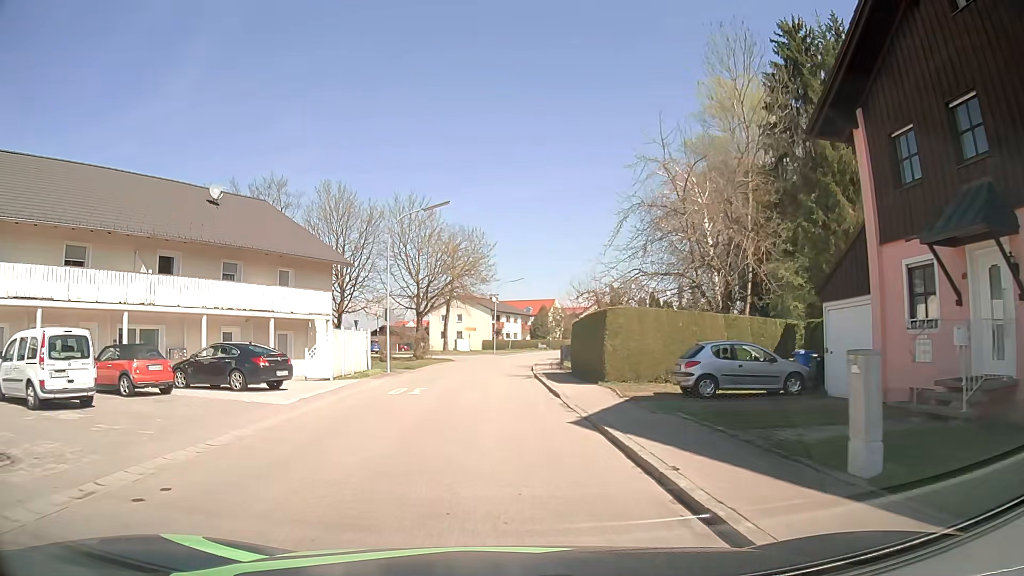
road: residential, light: Day
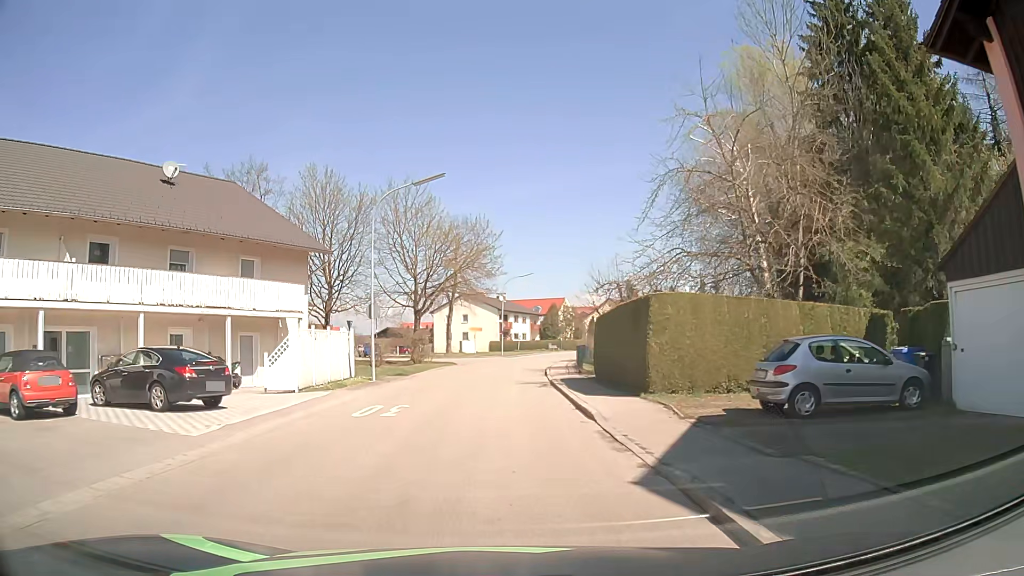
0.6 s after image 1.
(0.0, +5.3) m; -1°
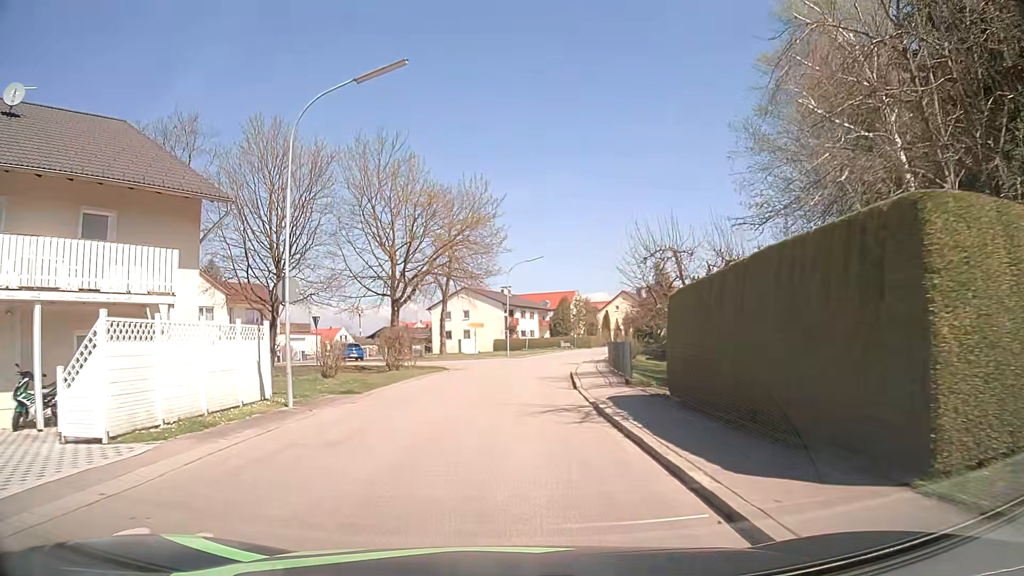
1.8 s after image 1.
(0.0, +10.8) m; 0°
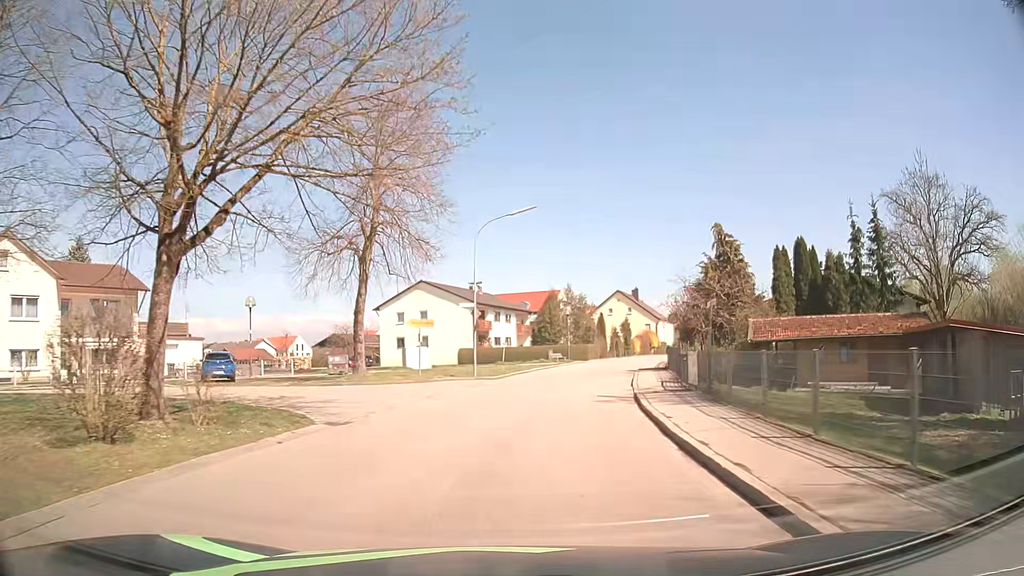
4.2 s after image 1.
(+0.1, +21.9) m; +2°
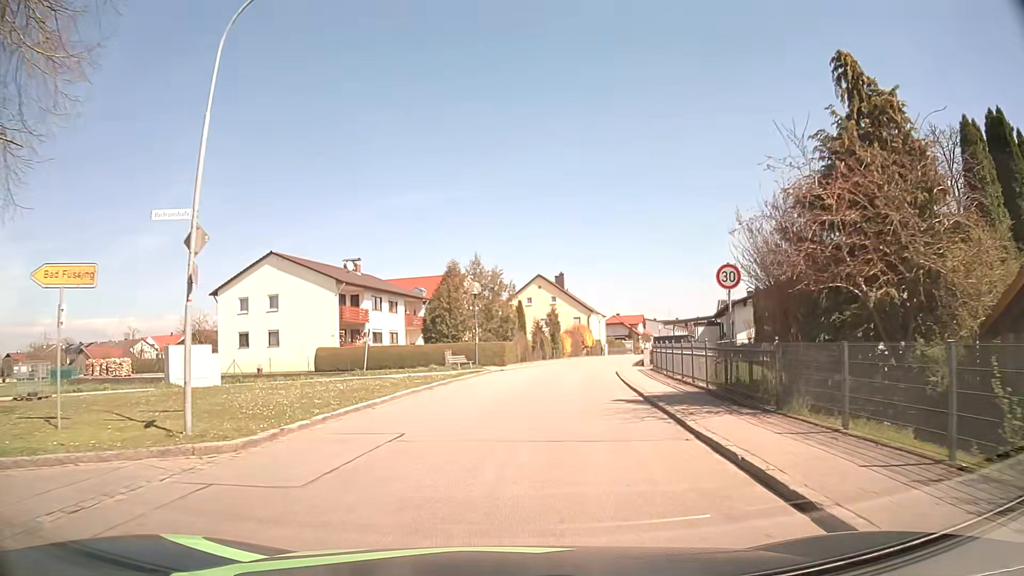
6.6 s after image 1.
(+1.6, +21.5) m; +8°
(0, +10) (+1, +20) (+2, +30) (+4, +40) (+7, +49) (+9, +59) (+13, +68) (+17, +78) (+20, +87) (+24, +96) m
